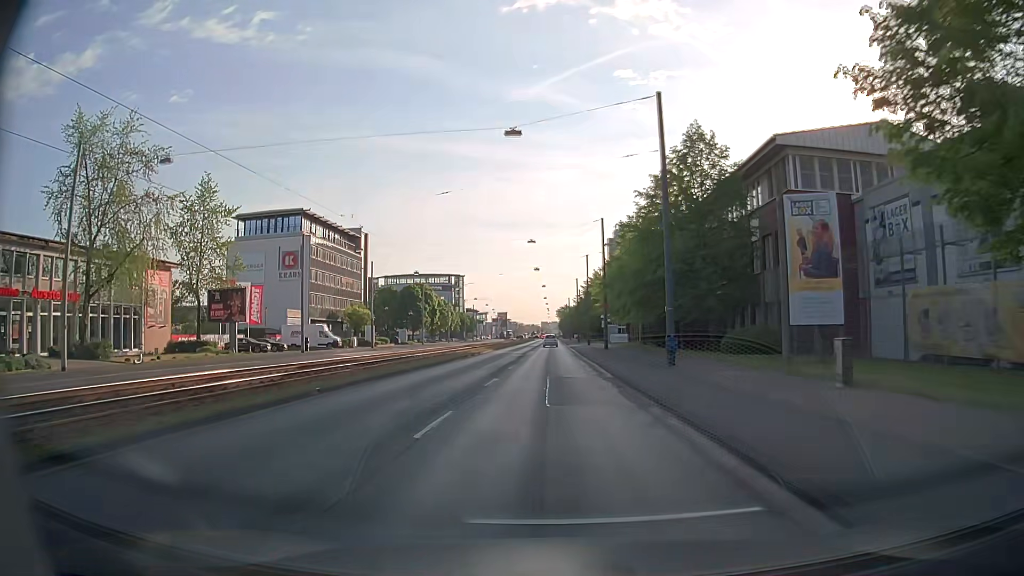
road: primary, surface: asphalt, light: Day
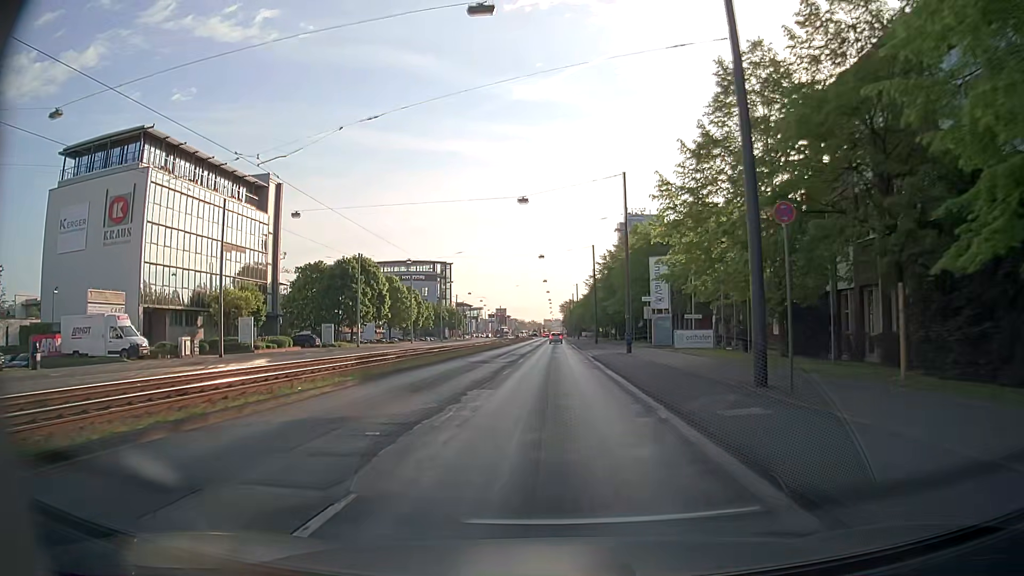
(+0.1, +40.5) m; 0°
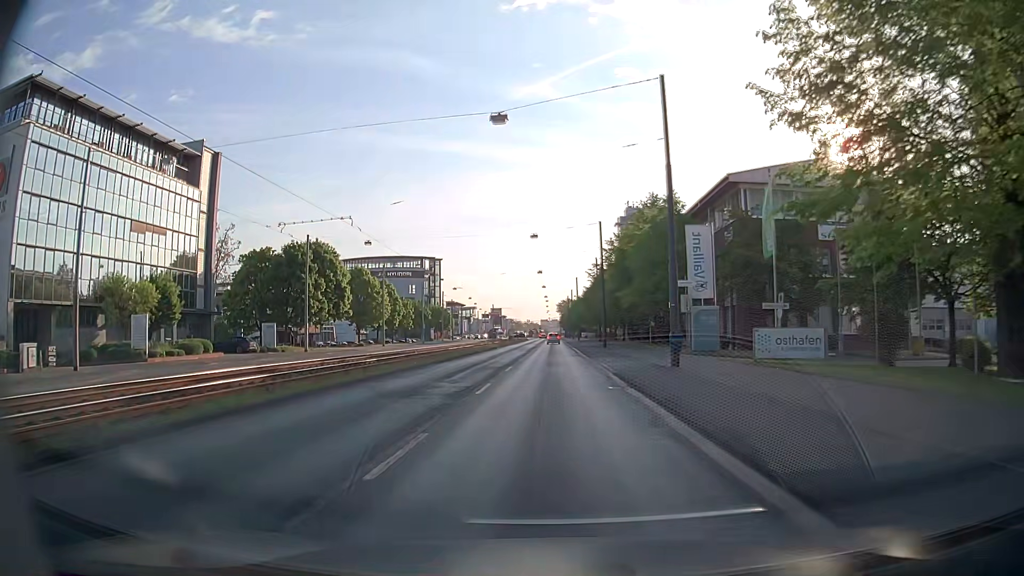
(0.0, +15.8) m; 0°
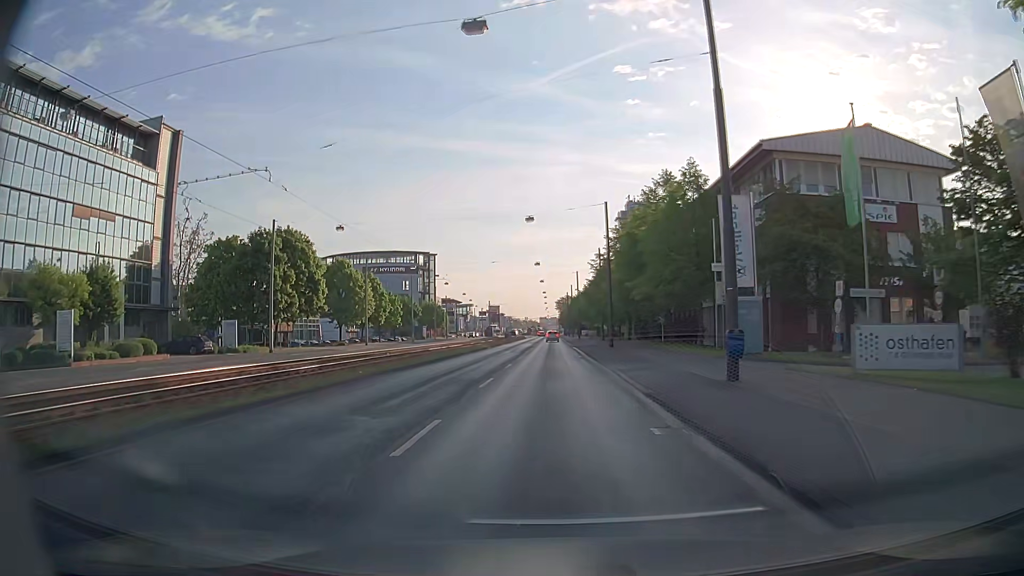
(0.0, +7.8) m; 0°
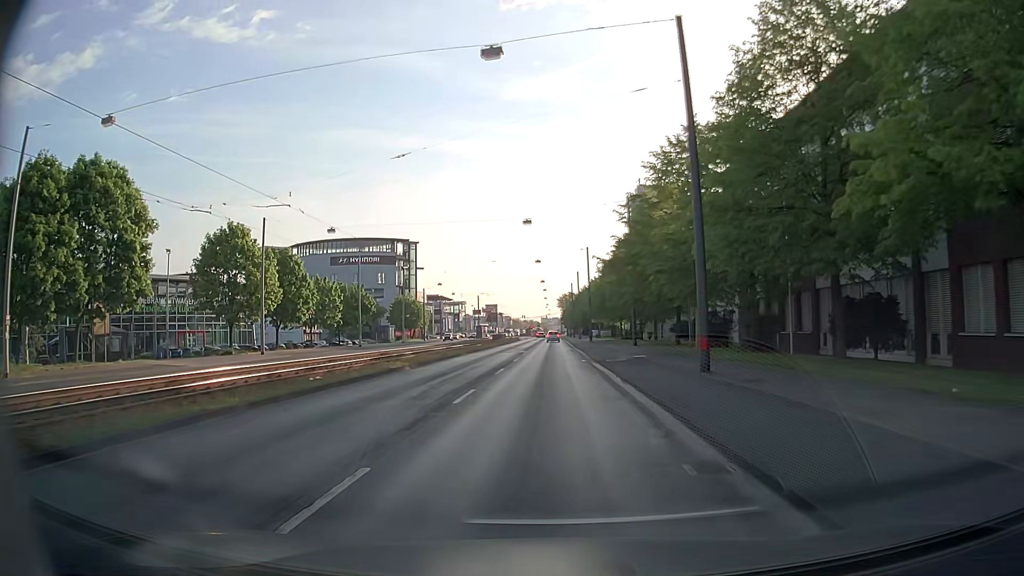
(0.0, +30.6) m; 0°
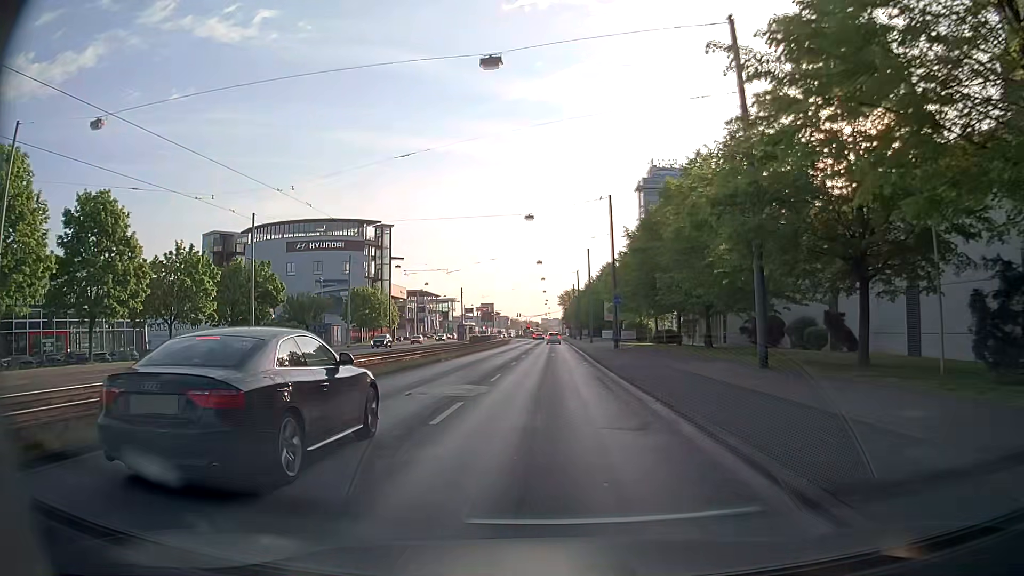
(-0.2, +29.8) m; 0°
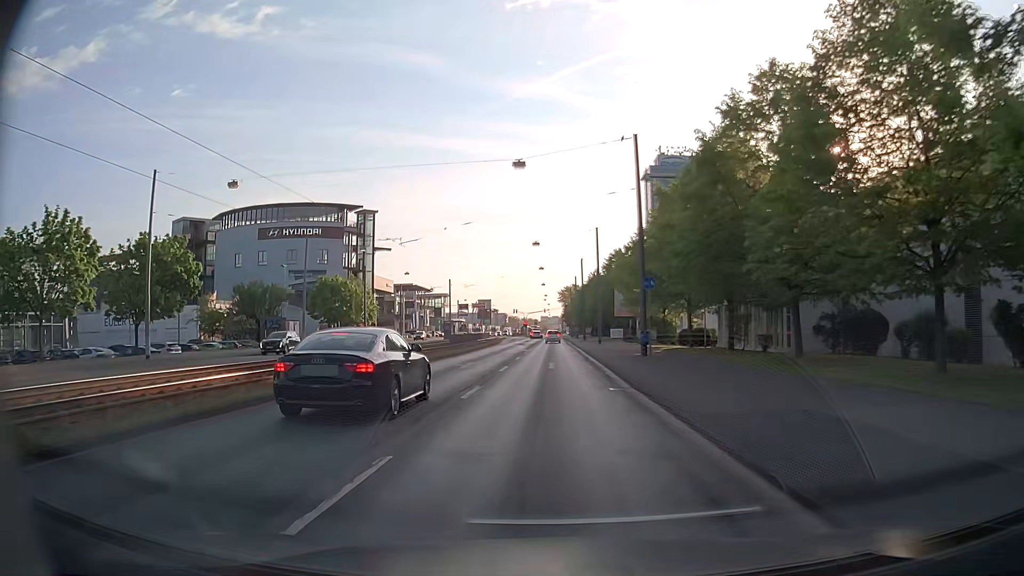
(-0.1, +14.6) m; 0°
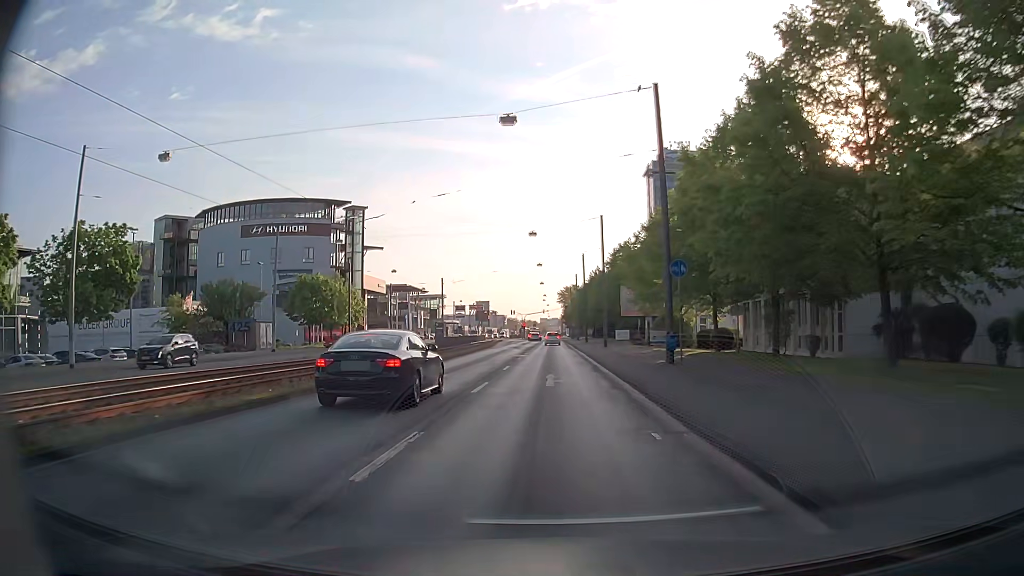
(0.0, +7.2) m; +1°
